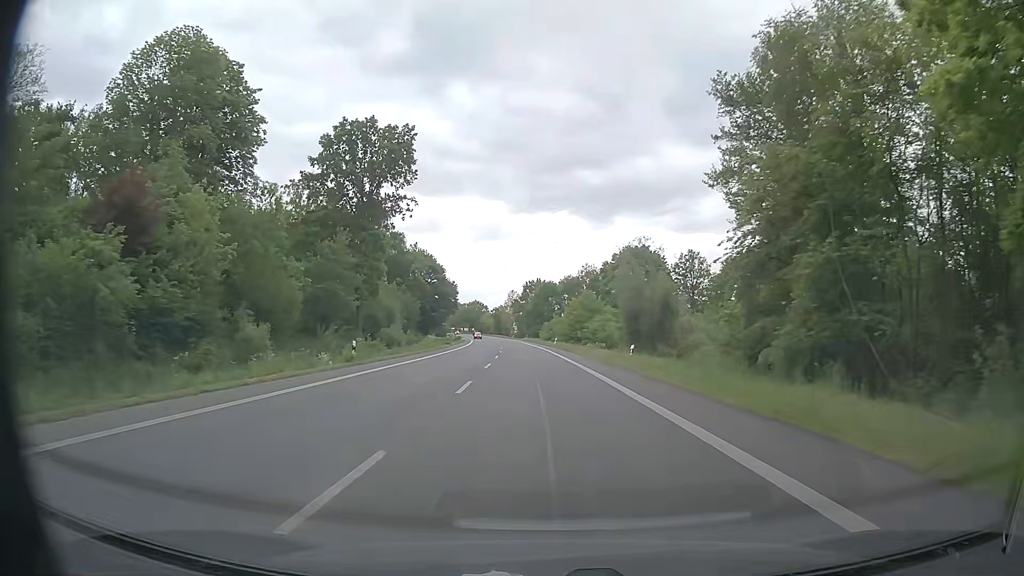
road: primary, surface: asphalt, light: Day
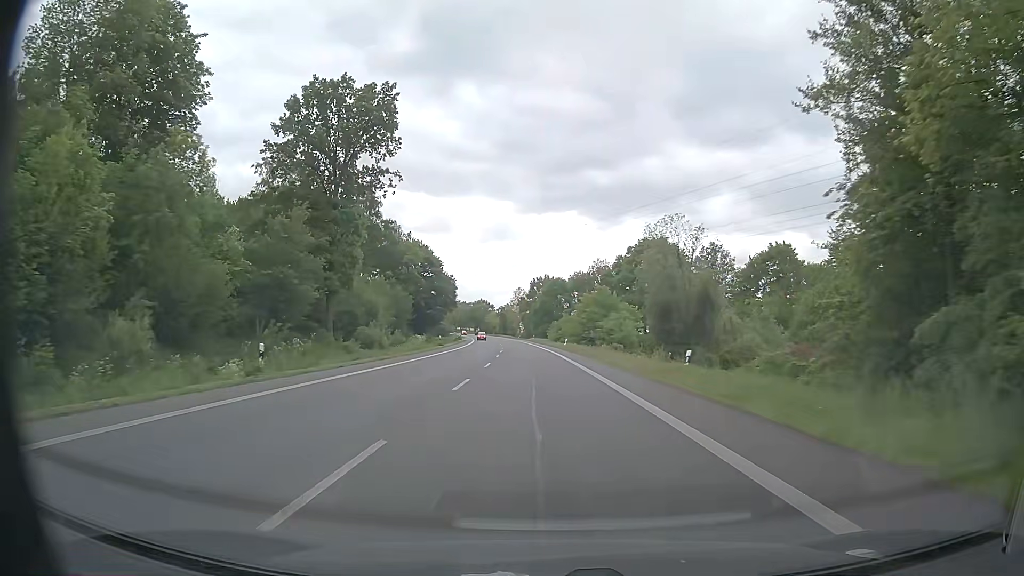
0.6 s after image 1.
(-0.1, +11.3) m; -1°
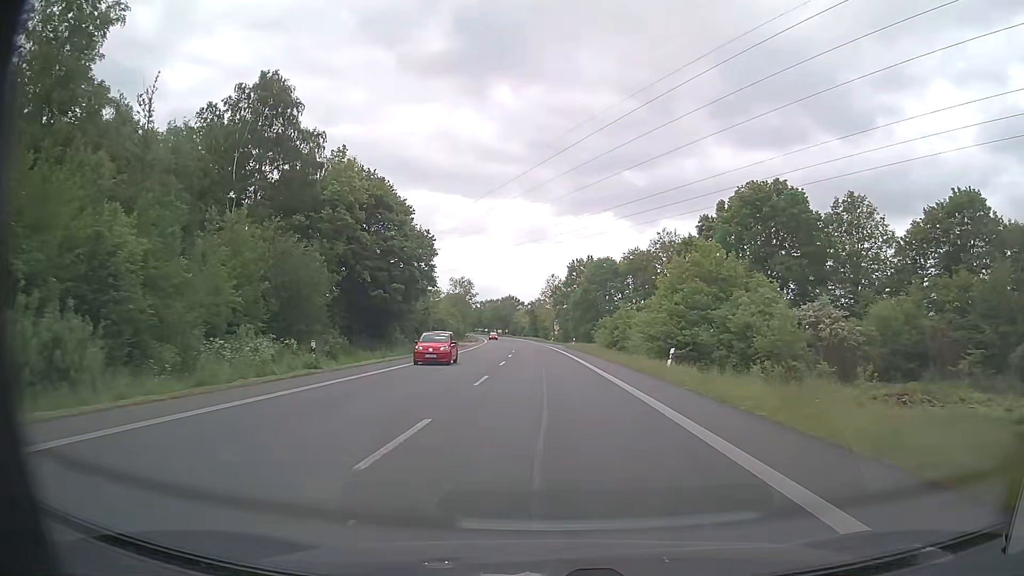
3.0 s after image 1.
(-0.9, +45.1) m; -3°
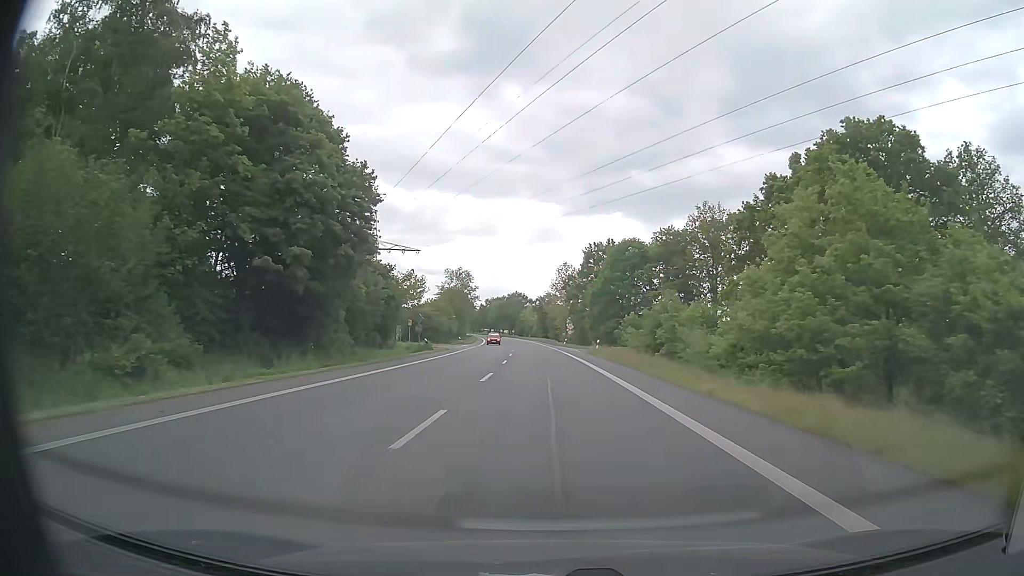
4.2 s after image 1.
(-0.2, +22.5) m; -1°
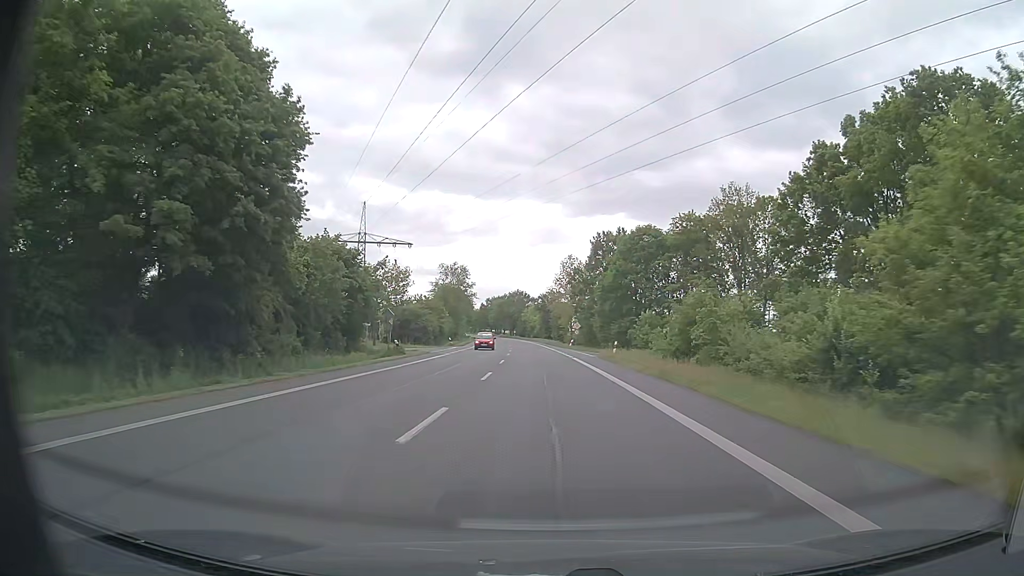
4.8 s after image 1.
(0.0, +11.3) m; 0°
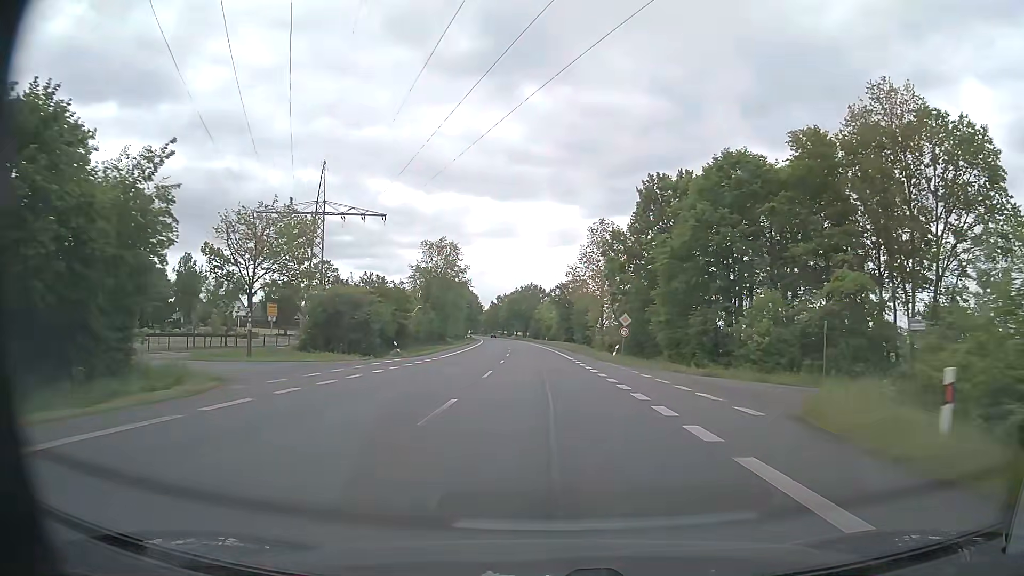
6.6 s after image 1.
(-0.4, +33.8) m; -1°
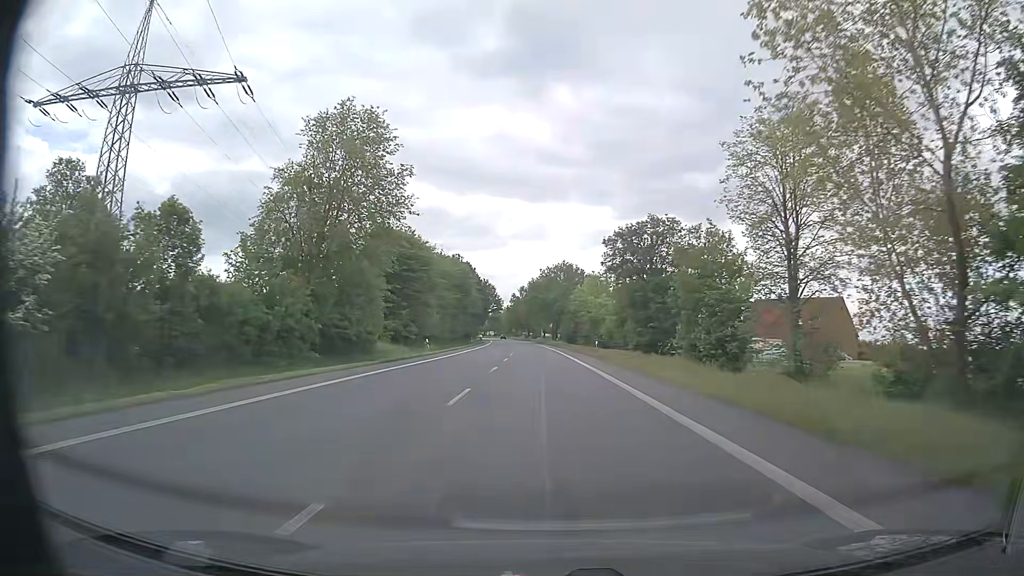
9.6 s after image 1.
(-1.4, +56.3) m; -3°
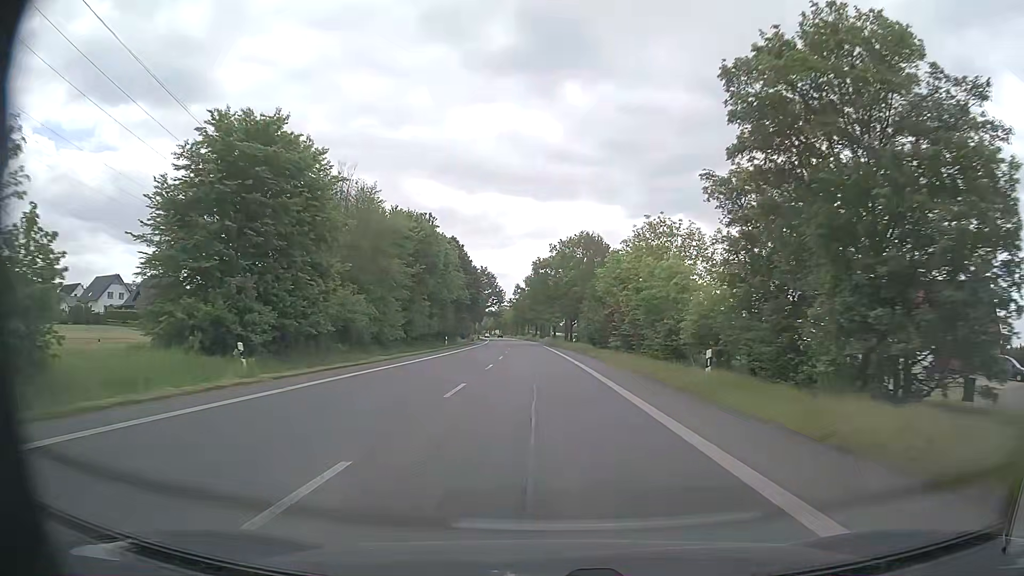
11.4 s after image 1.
(-0.3, +33.8) m; -1°
(0, +10) (0, +20) (0, +30) (-1, +40) (-1, +50) (-2, +60) (-2, +70) (-2, +80) (-3, +90) (-3, +100) m
